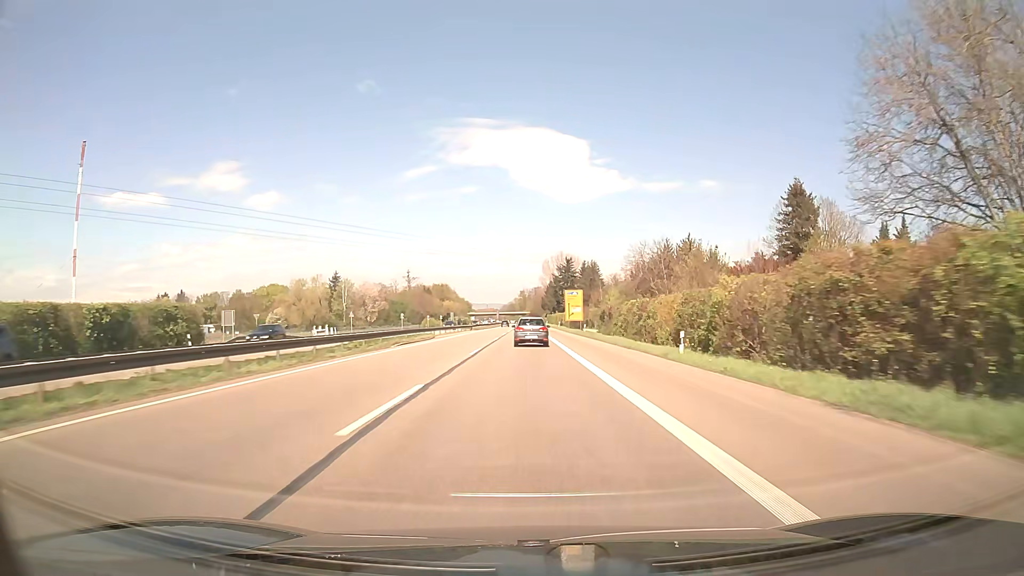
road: trunk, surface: asphalt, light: Day
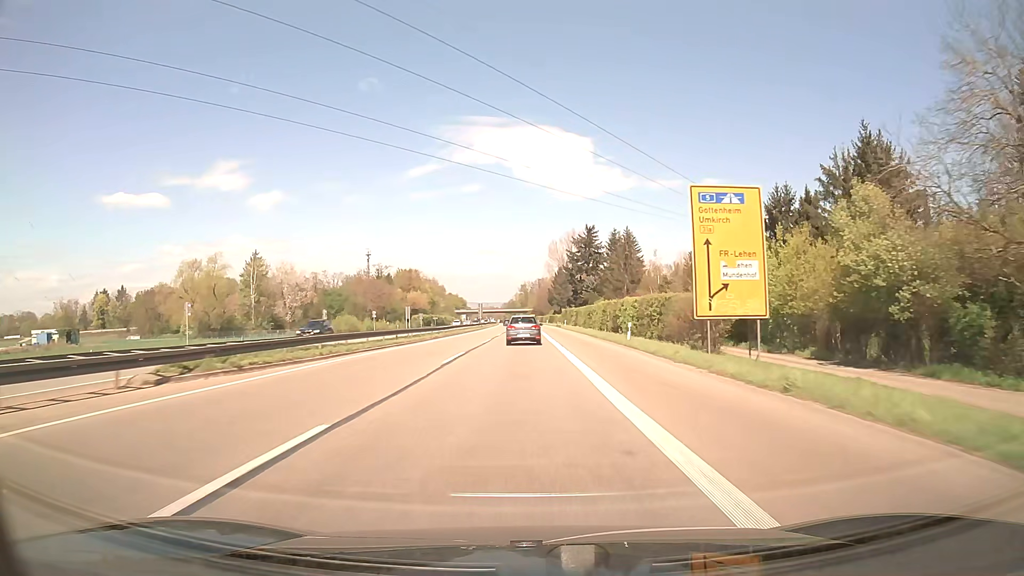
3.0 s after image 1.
(0.0, +79.3) m; 0°
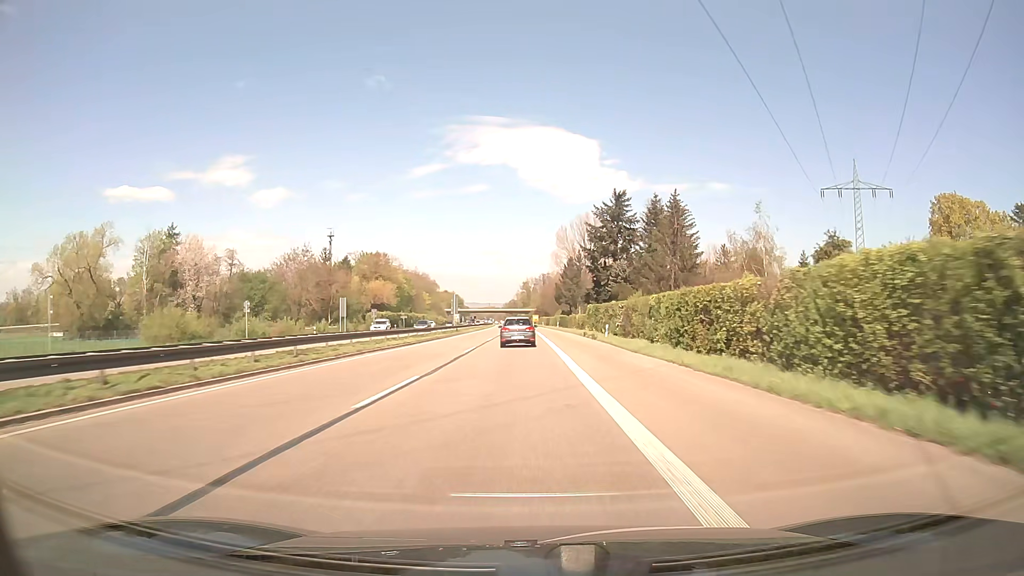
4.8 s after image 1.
(-0.1, +47.2) m; 0°
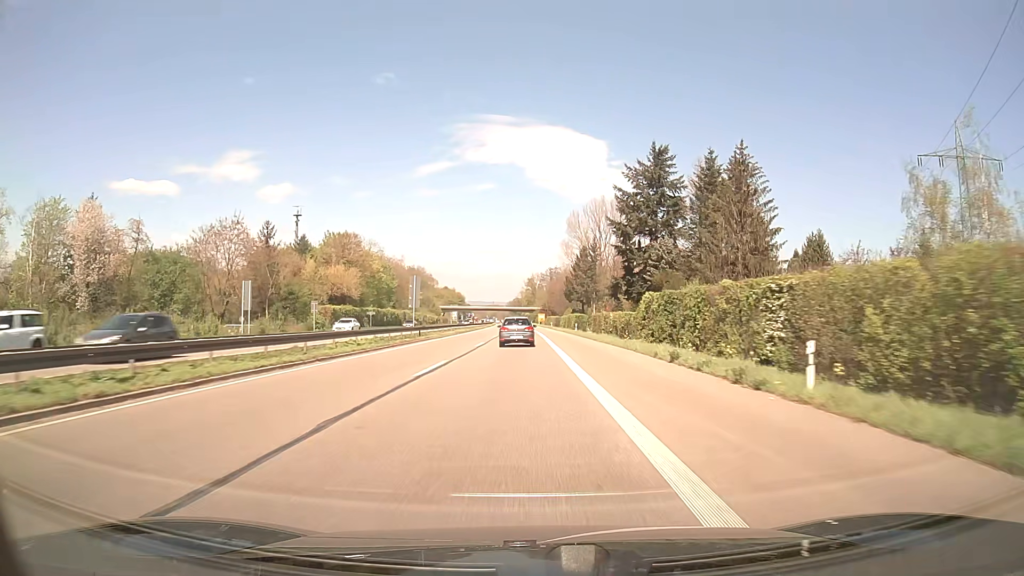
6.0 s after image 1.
(-0.1, +31.0) m; 0°
(0, +10) (0, +20) (0, +30) (0, +40) (0, +50) (0, +60) (-1, +70) (-1, +80) (-1, +90) (-1, +100) m
